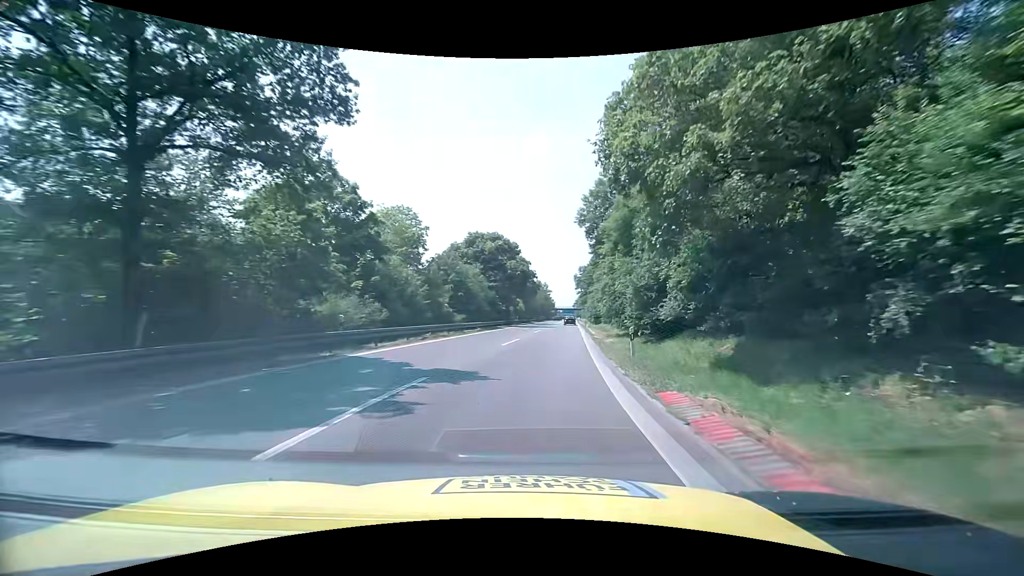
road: motorway_link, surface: asphalt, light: Day
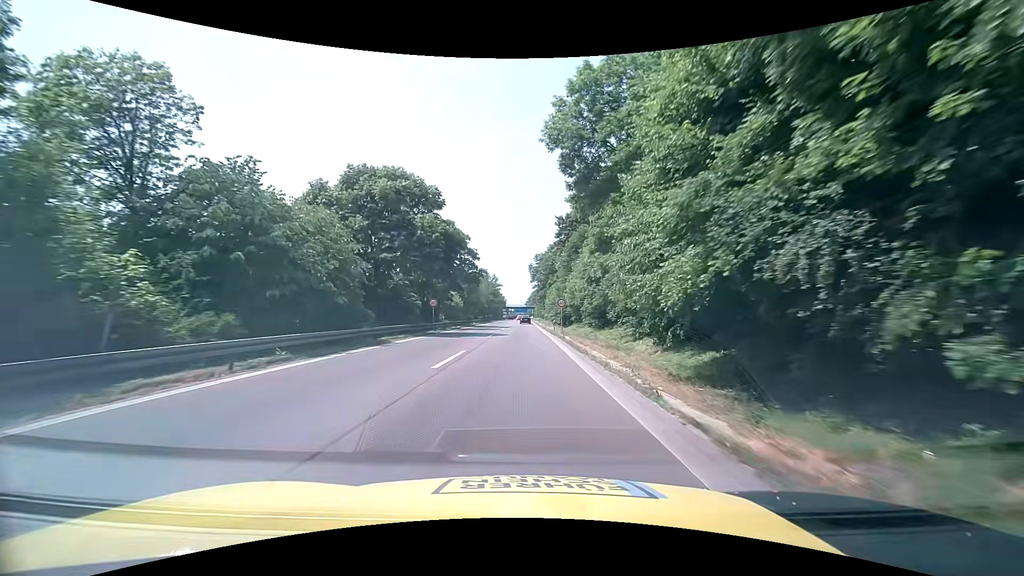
(+1.5, +28.2) m; +5°
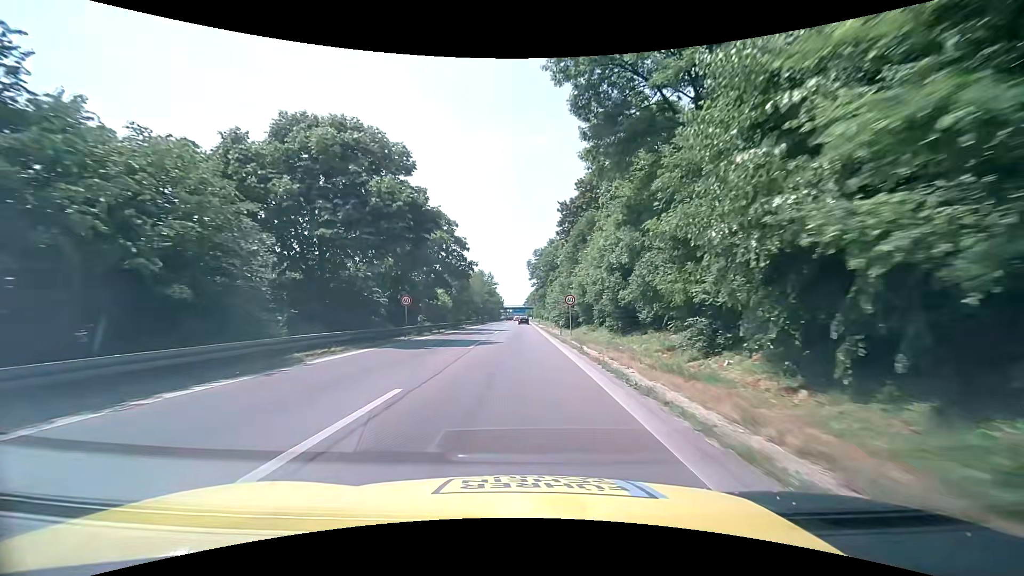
(0.0, +9.6) m; 0°
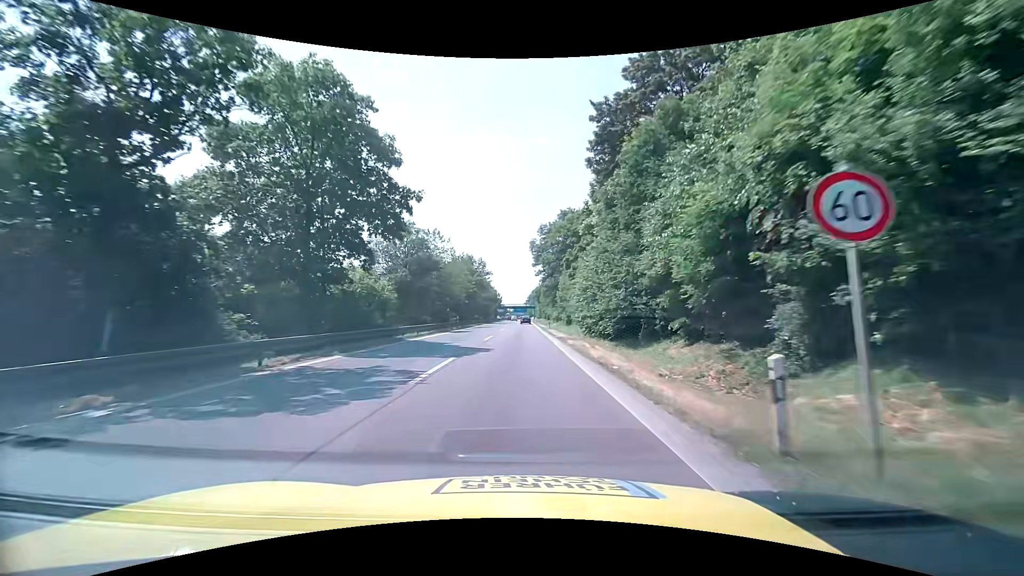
(+0.1, +29.3) m; +1°
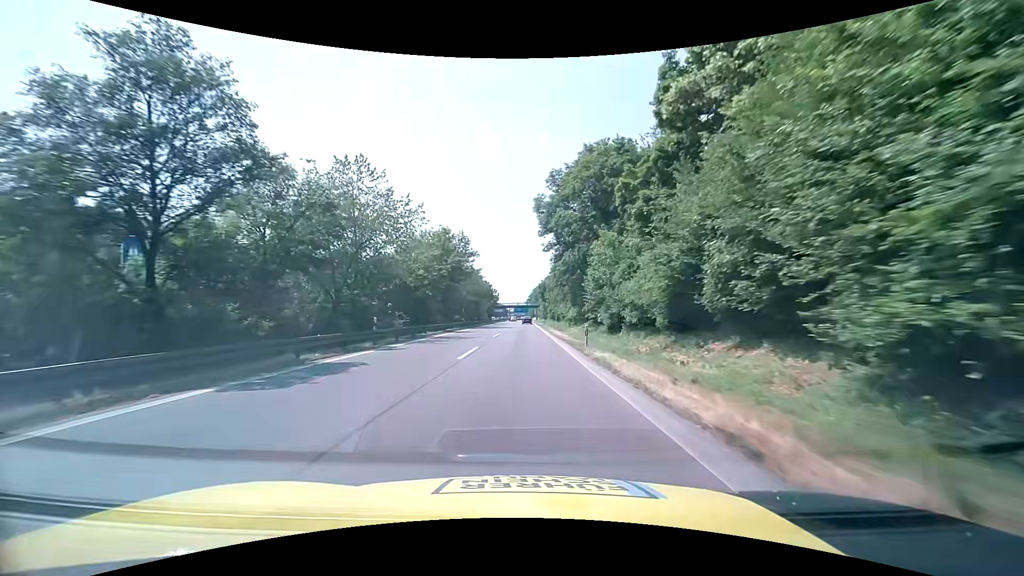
(-0.2, +30.2) m; 0°
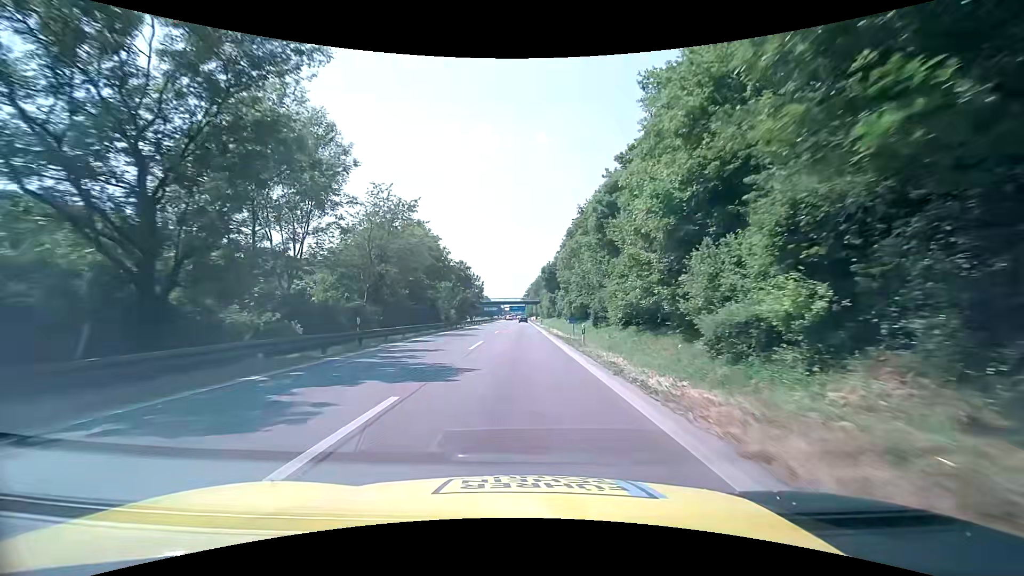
(0.0, +49.9) m; 0°
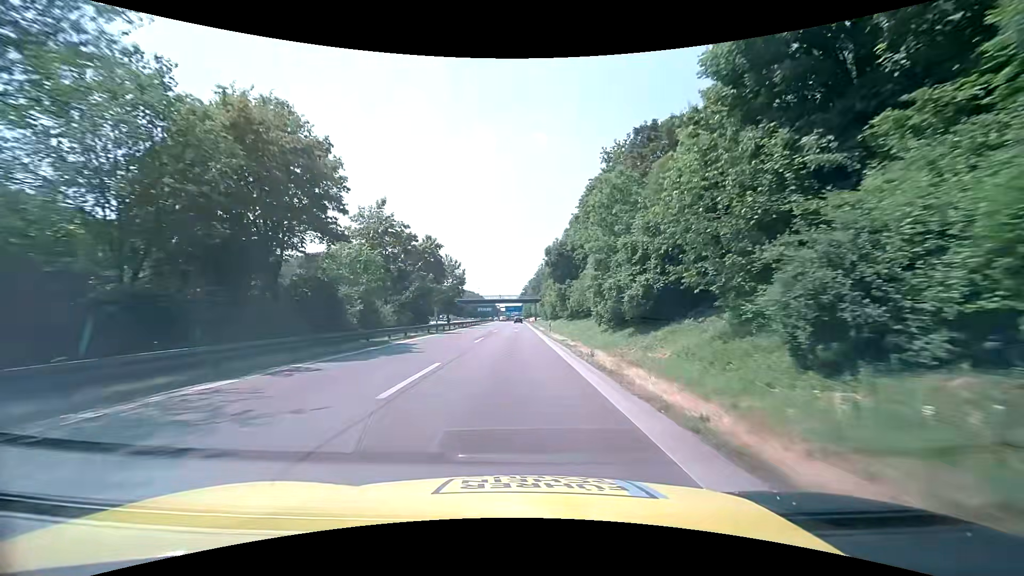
(+0.3, +30.0) m; +1°
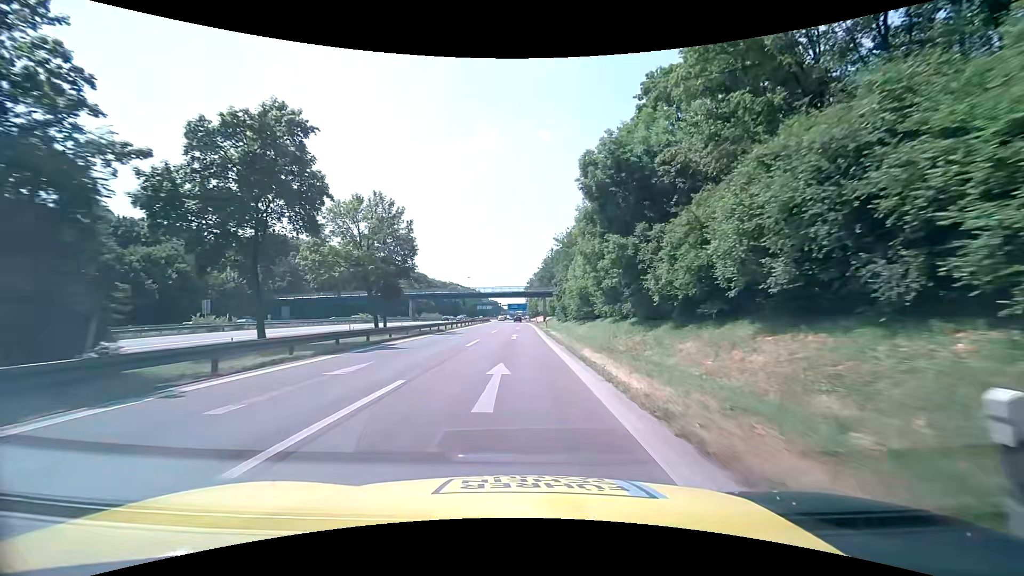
(-0.3, +40.1) m; -1°
(0, +10) (0, +20) (0, +30) (0, +40) (0, +50) (-1, +60) (-1, +70) (-1, +80) (-1, +90) (-1, +100) m
